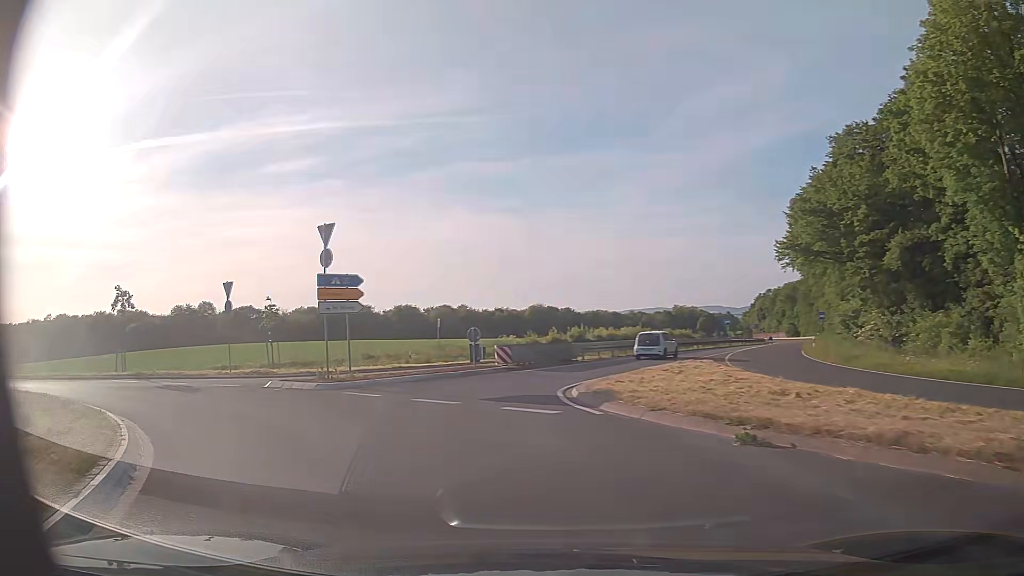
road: primary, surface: asphalt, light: Day
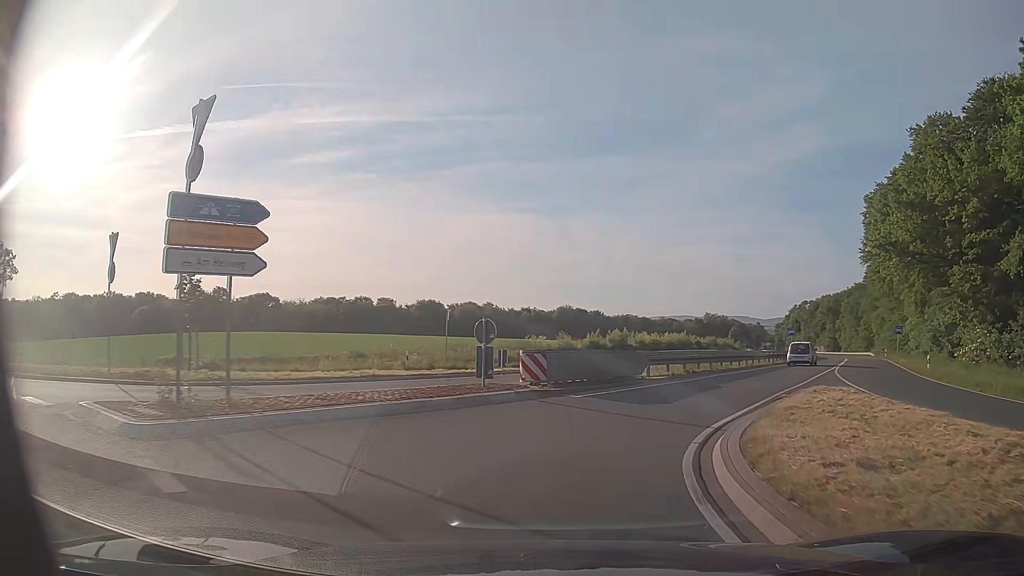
(-0.9, +11.5) m; -3°
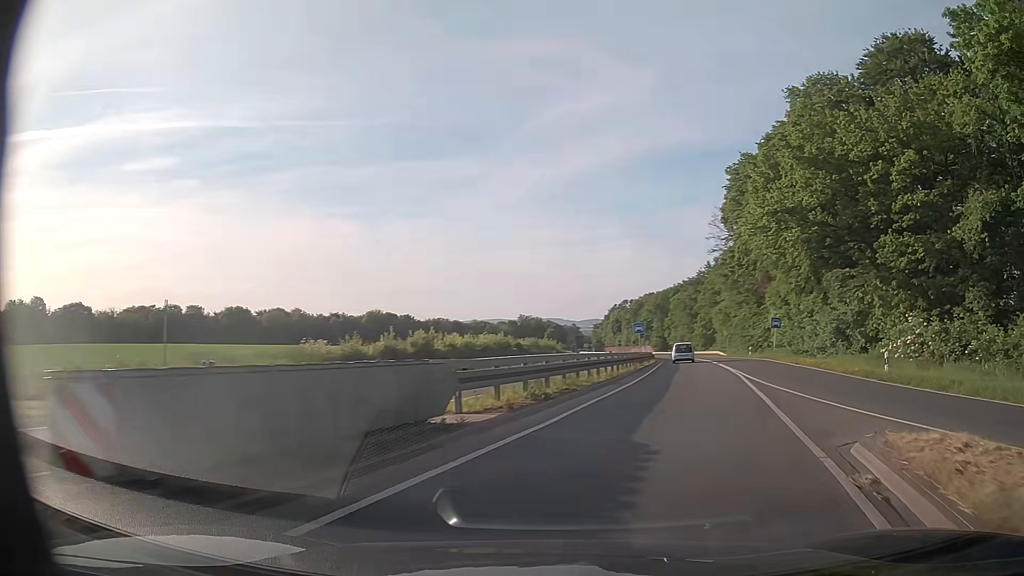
(+1.6, +12.9) m; +15°
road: trunk_link
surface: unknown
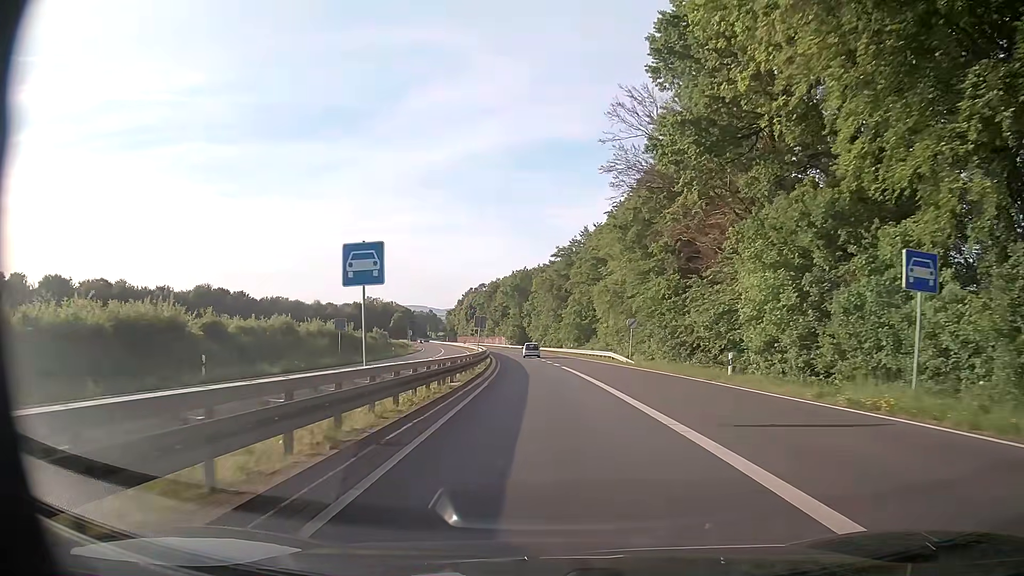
(+8.8, +41.7) m; +12°
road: trunk
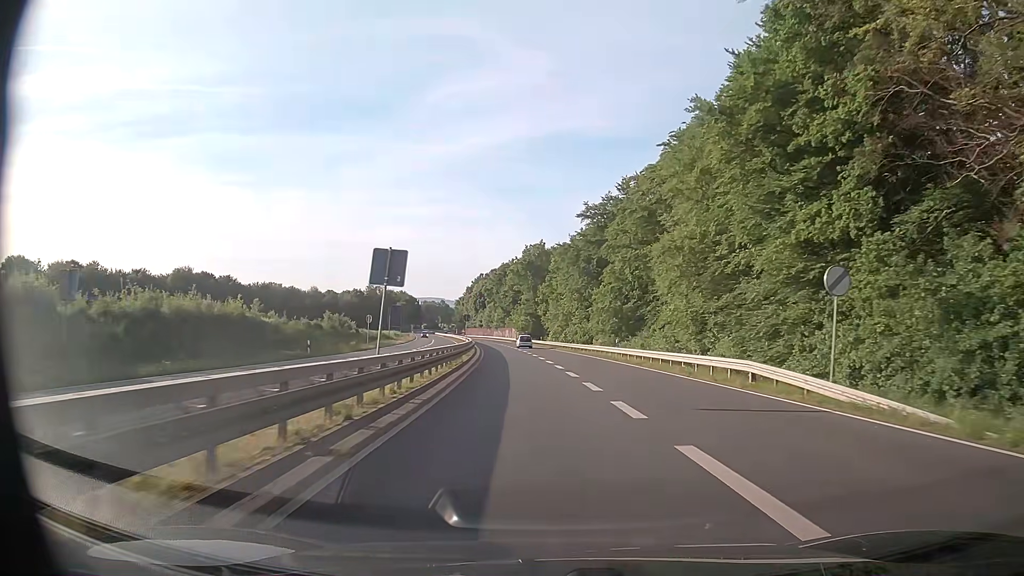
(-0.4, +32.3) m; -1°
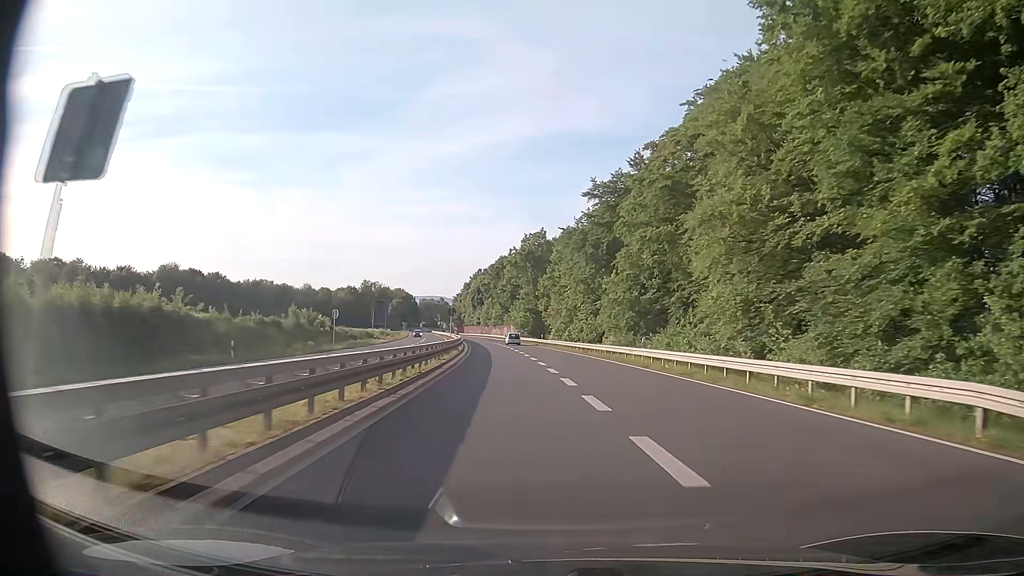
(0.0, +11.5) m; 0°
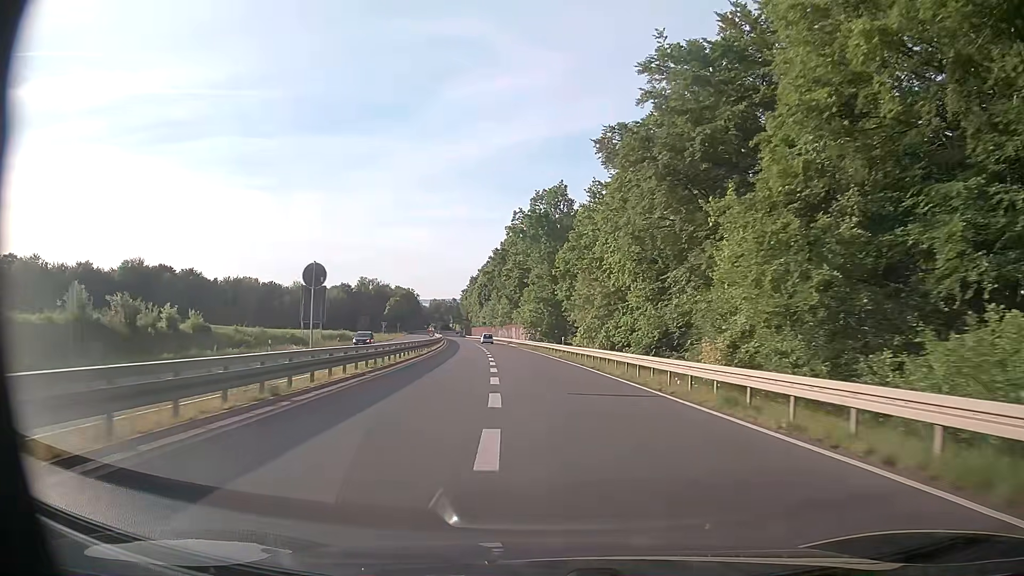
(-0.3, +35.7) m; -1°
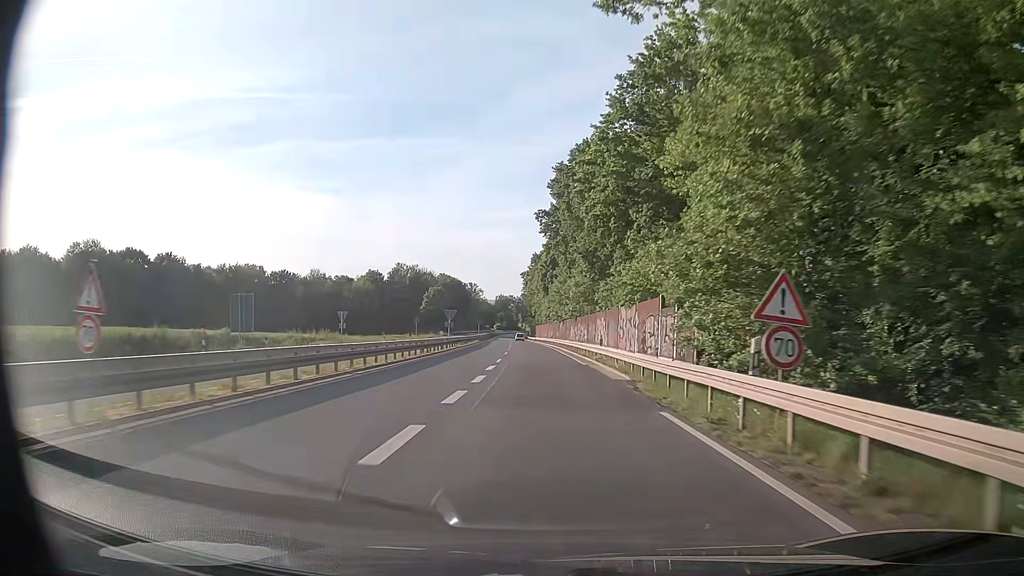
(-3.9, +60.3) m; -7°
(0, +10) (0, +20) (-1, +30) (-1, +40) (-1, +50) (-2, +60) (-2, +70) (-3, +80) (-3, +90) (-4, +100) m
